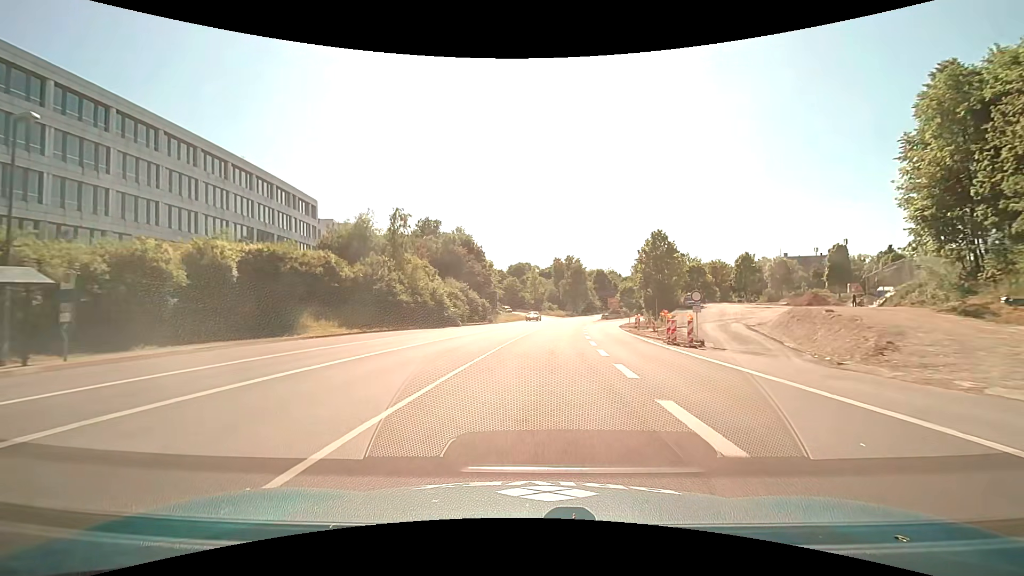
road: trunk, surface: asphalt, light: Day
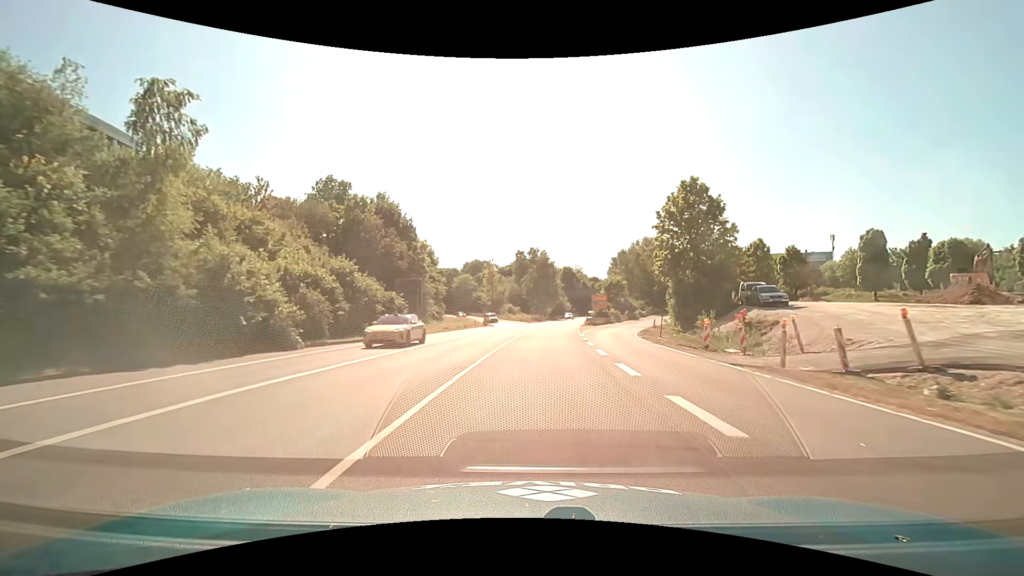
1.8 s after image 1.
(+1.0, +29.2) m; +5°
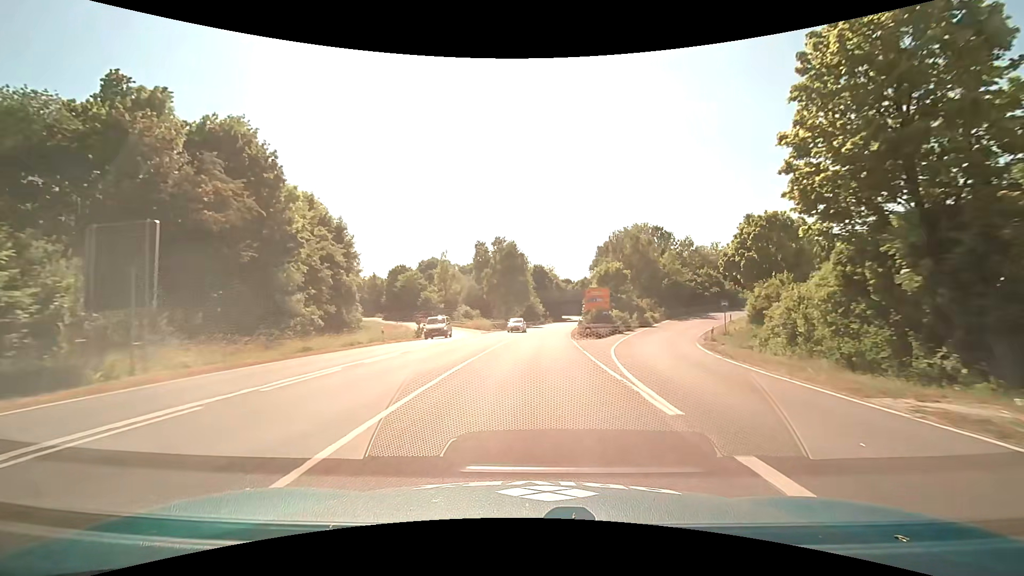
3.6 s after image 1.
(+0.9, +27.3) m; +4°
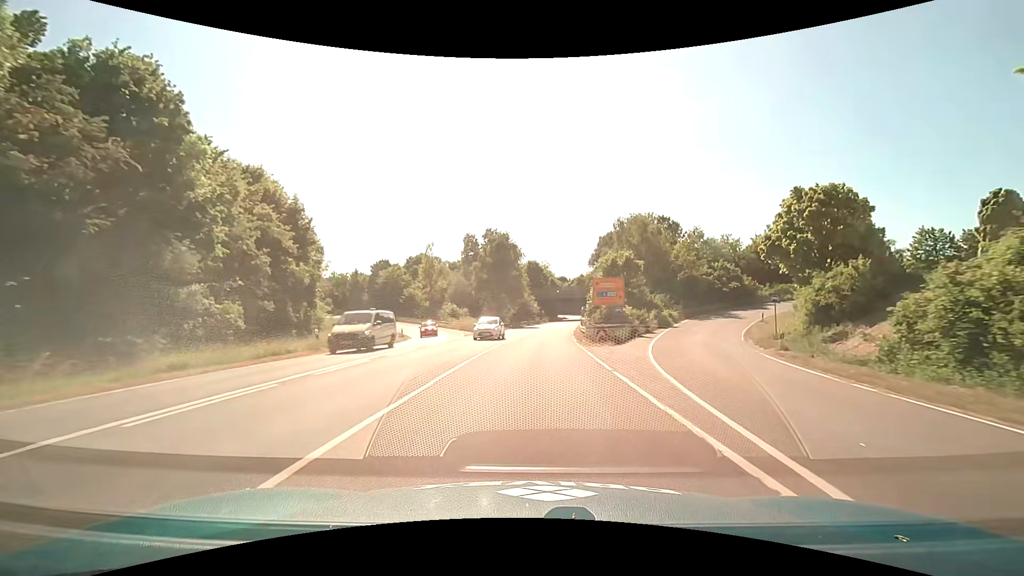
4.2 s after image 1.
(0.0, +9.4) m; +1°
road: trunk_link
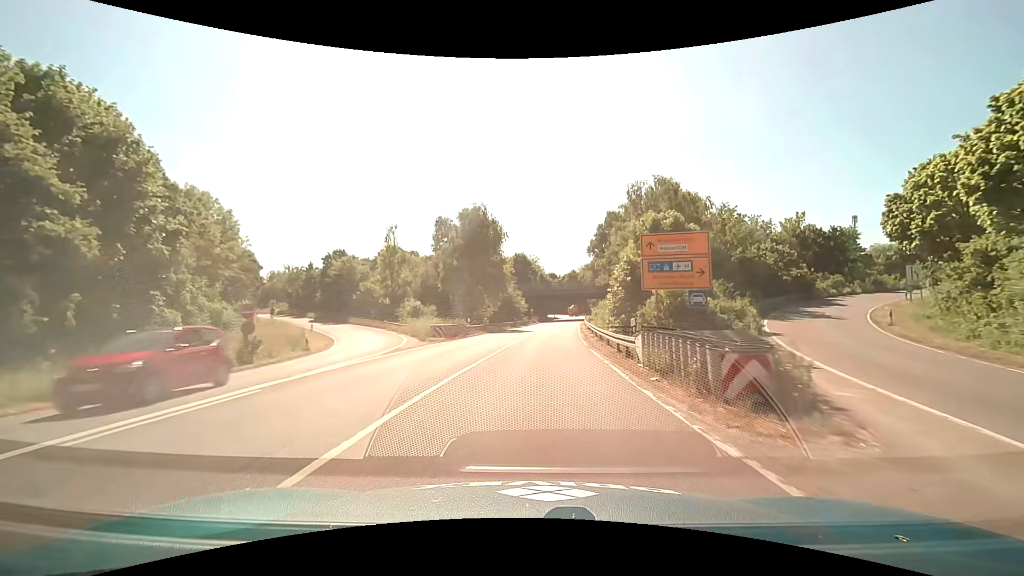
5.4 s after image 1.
(+0.2, +18.5) m; +1°
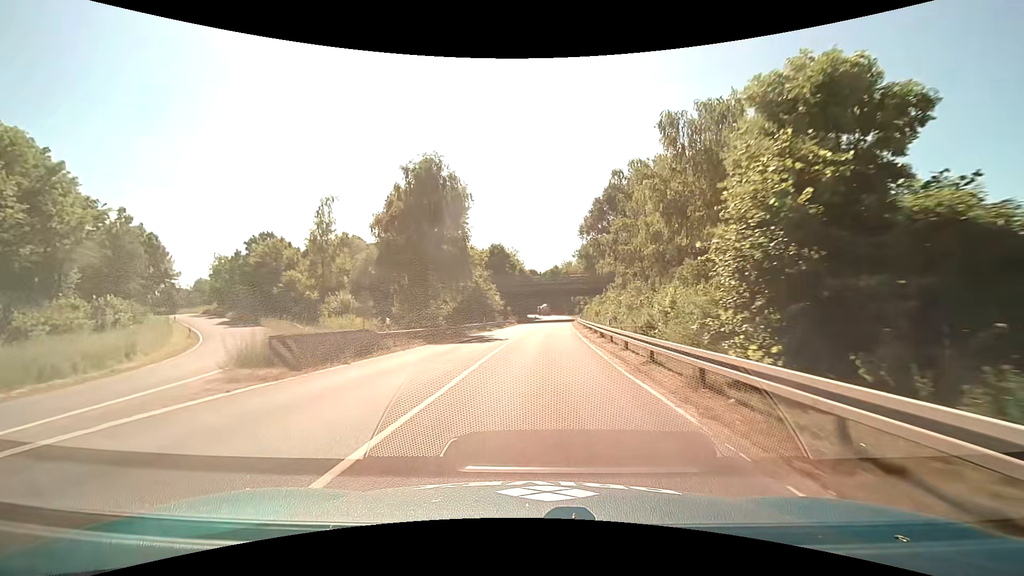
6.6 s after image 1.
(+0.3, +17.7) m; +2°
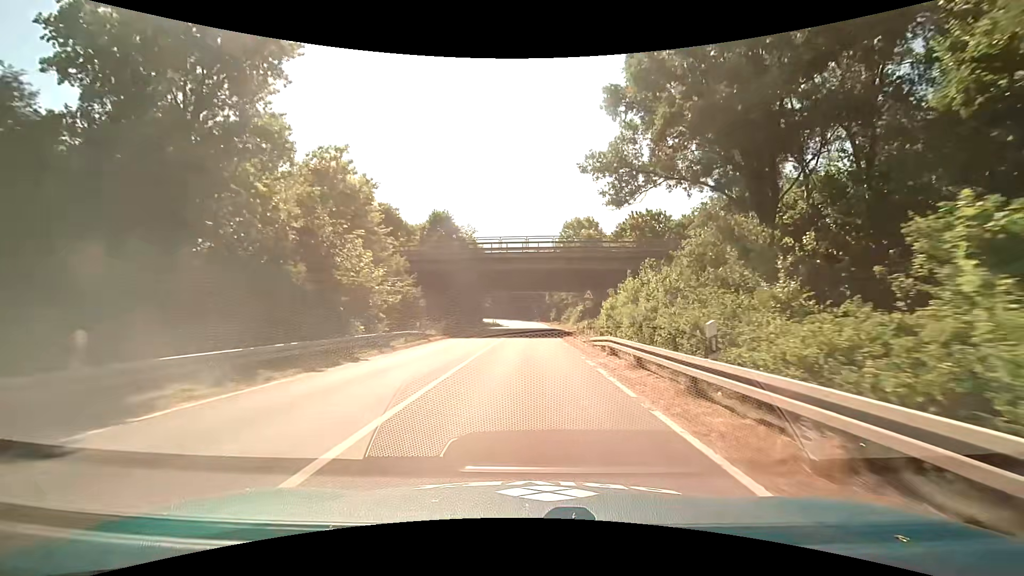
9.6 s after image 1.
(+1.9, +40.7) m; +4°
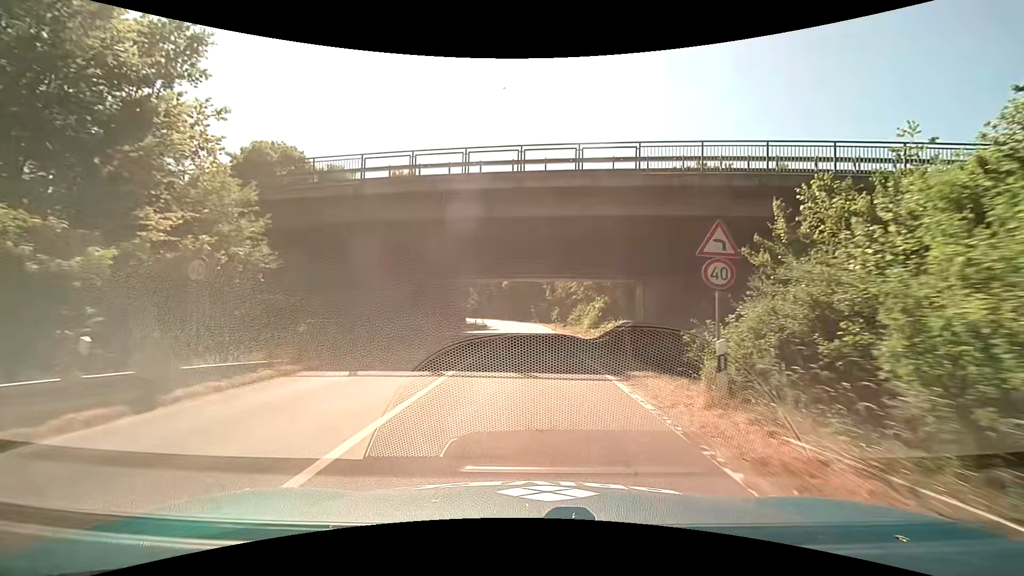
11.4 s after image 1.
(+0.1, +22.0) m; +1°
